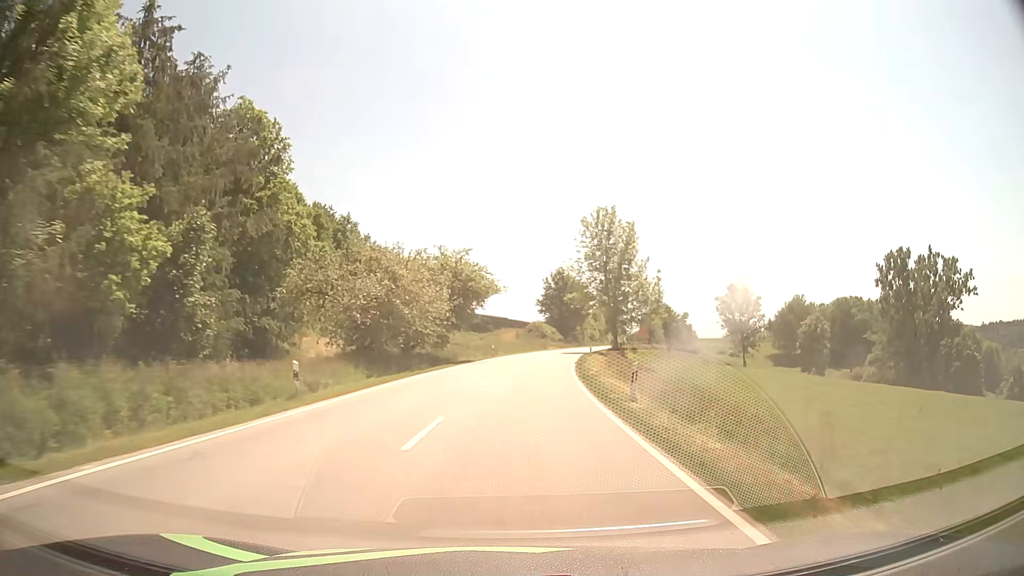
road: secondary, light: Day
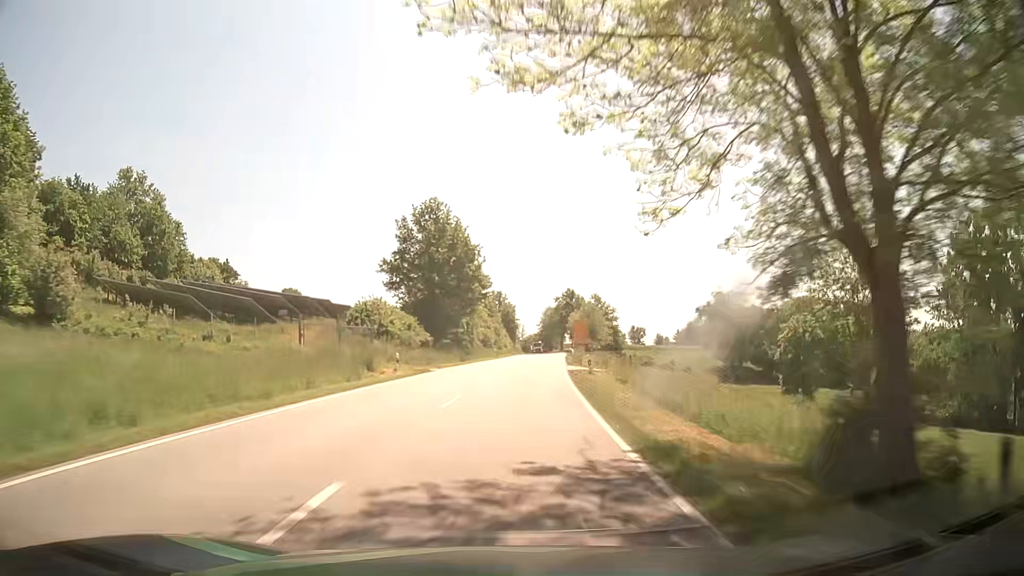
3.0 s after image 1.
(+6.0, +66.5) m; +10°
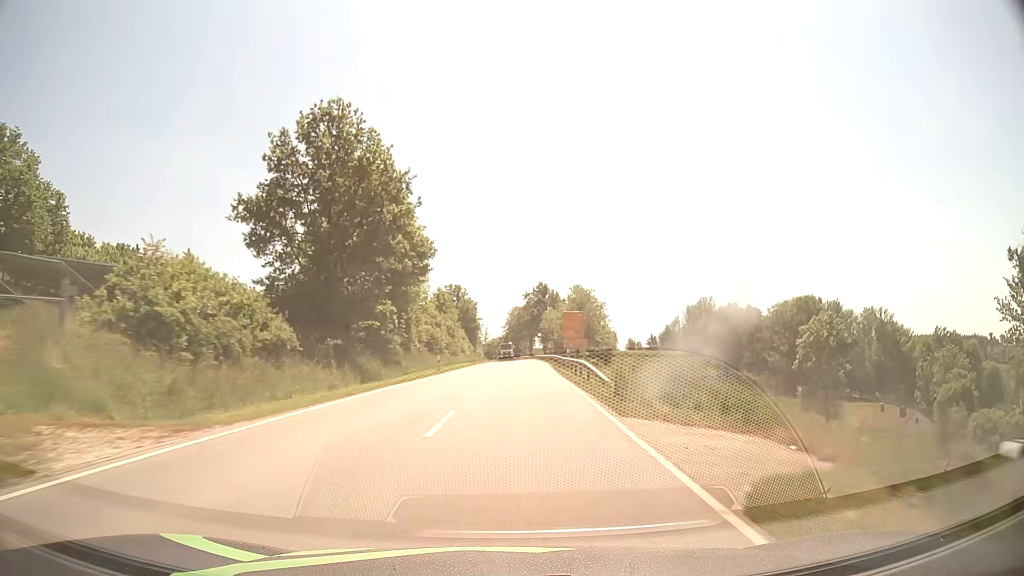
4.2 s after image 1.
(+0.8, +28.2) m; +3°
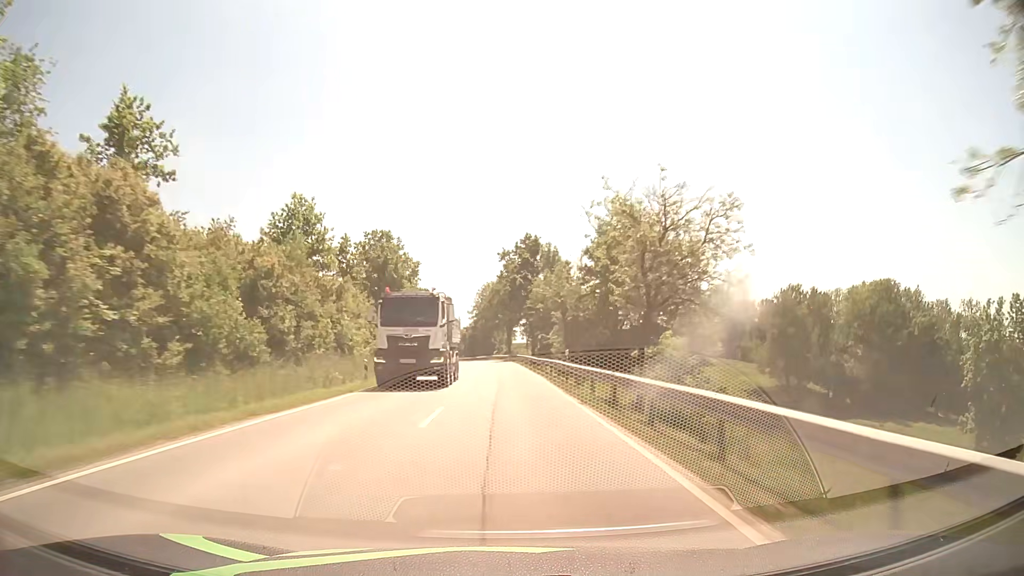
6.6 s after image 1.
(+2.1, +59.1) m; +2°
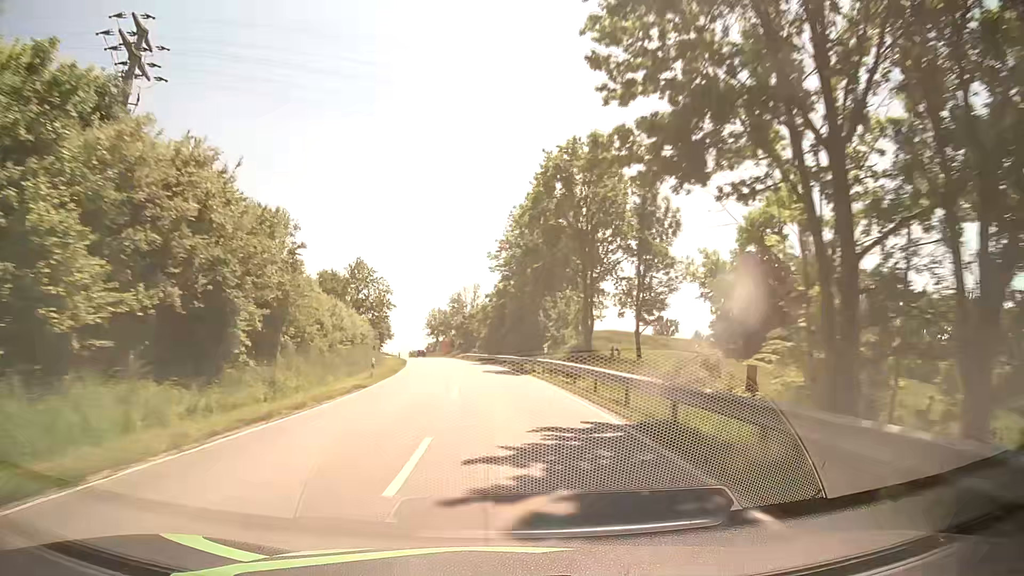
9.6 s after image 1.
(-1.3, +77.1) m; -3°
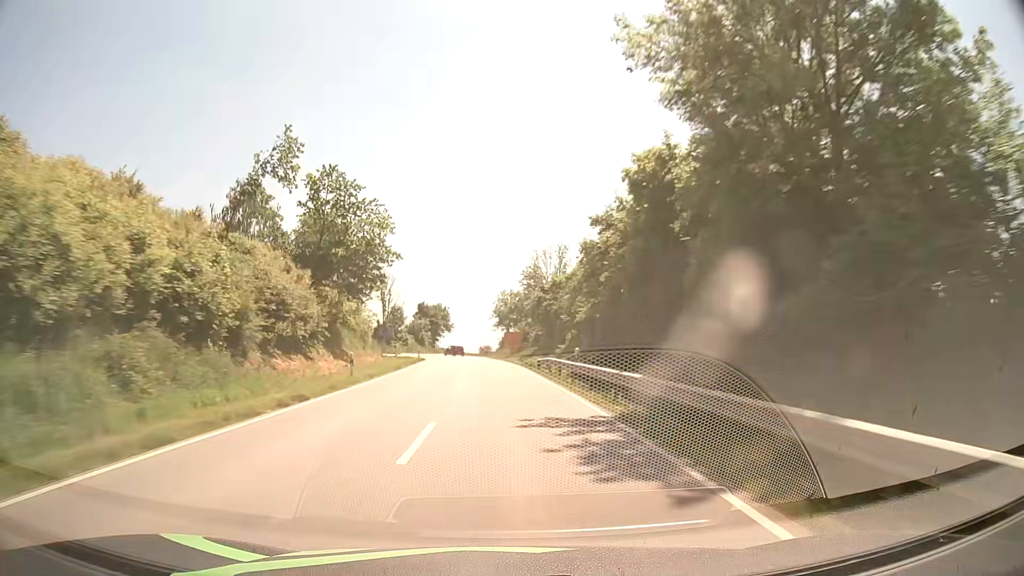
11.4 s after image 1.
(-2.4, +46.8) m; -7°
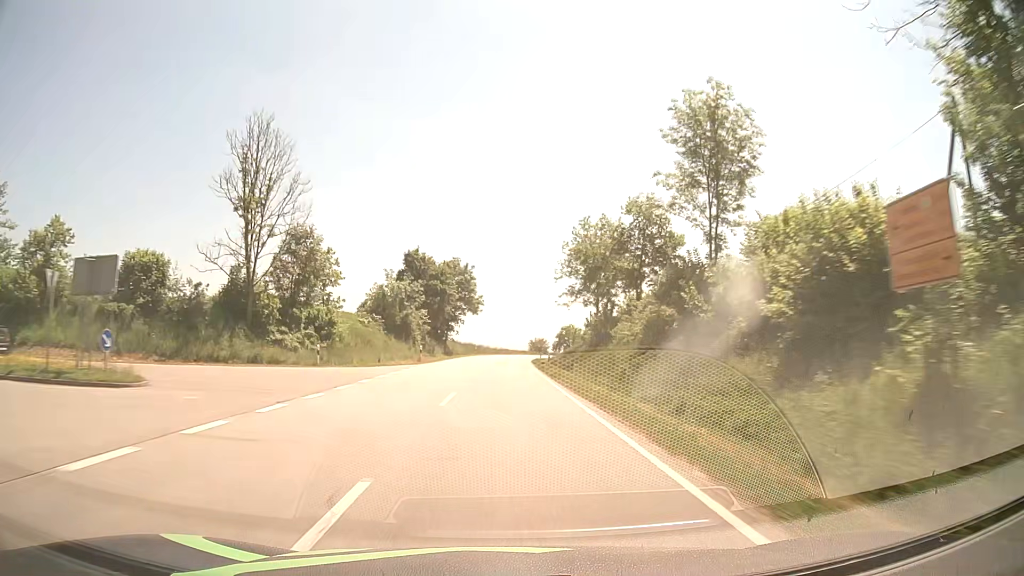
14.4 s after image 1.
(-4.1, +77.0) m; -4°
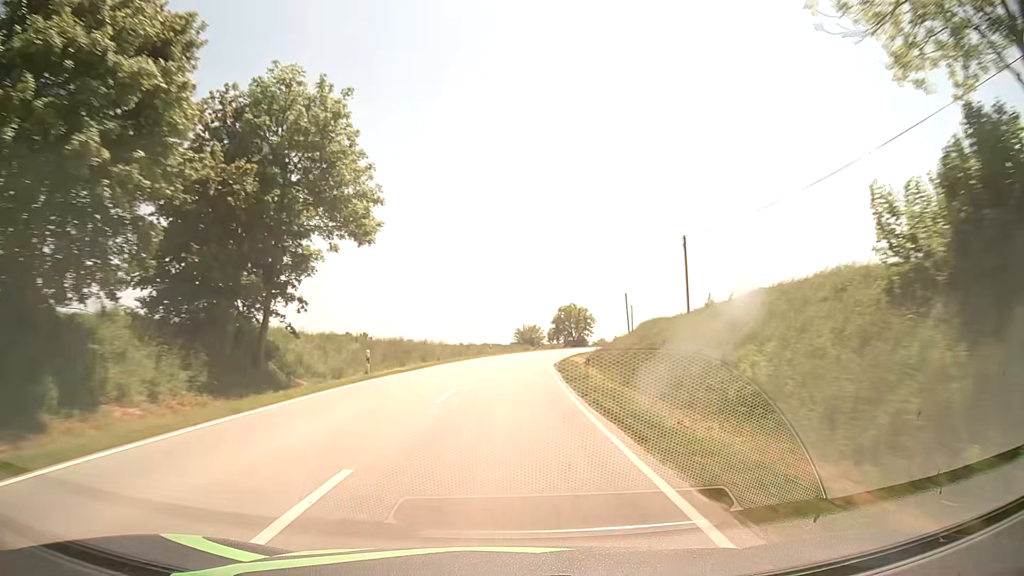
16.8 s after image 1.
(+0.5, +59.1) m; +2°
(0, +10) (0, +20) (+1, +30) (+1, +40) (+2, +50) (+3, +60) (+5, +70) (+6, +80) (+8, +89) (+11, +99) m
